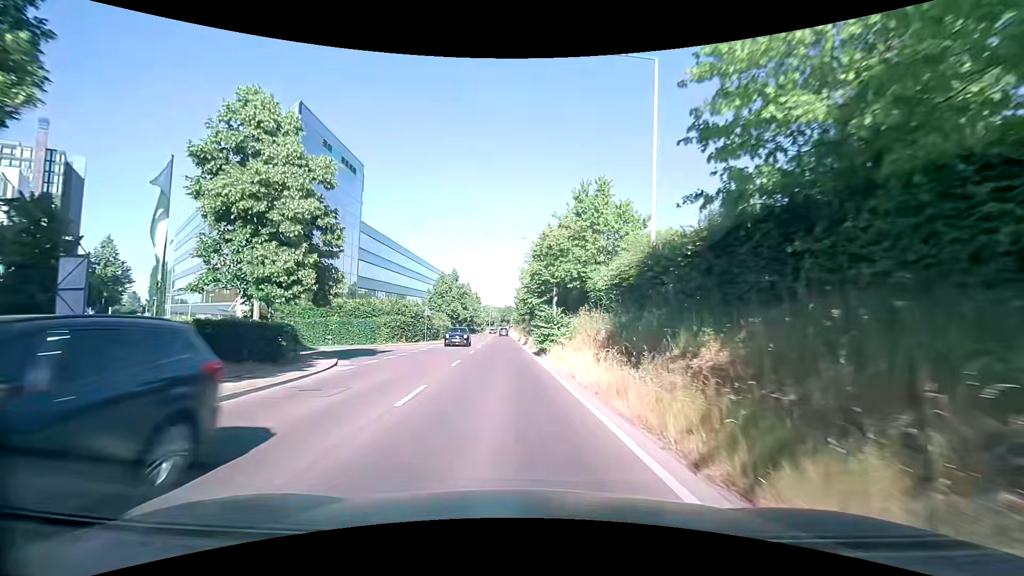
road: tertiary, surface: asphalt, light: Day
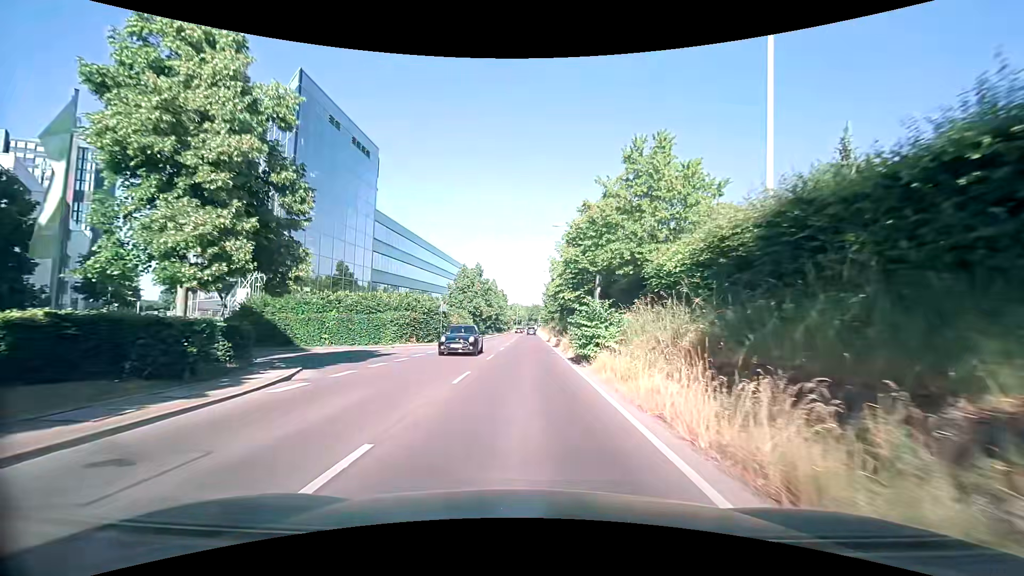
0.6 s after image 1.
(-0.2, +6.1) m; -3°
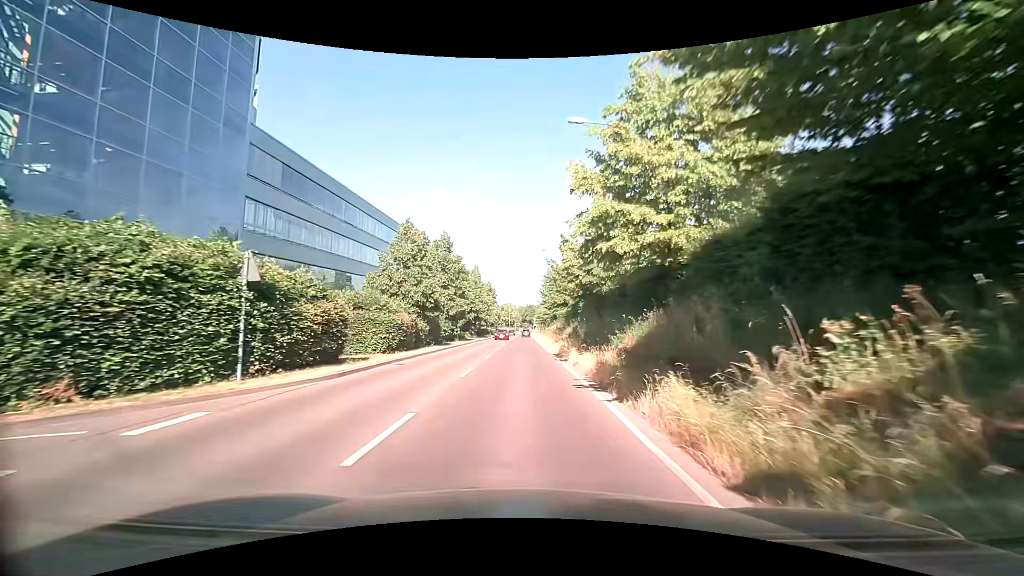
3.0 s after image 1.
(+0.2, +25.1) m; +1°
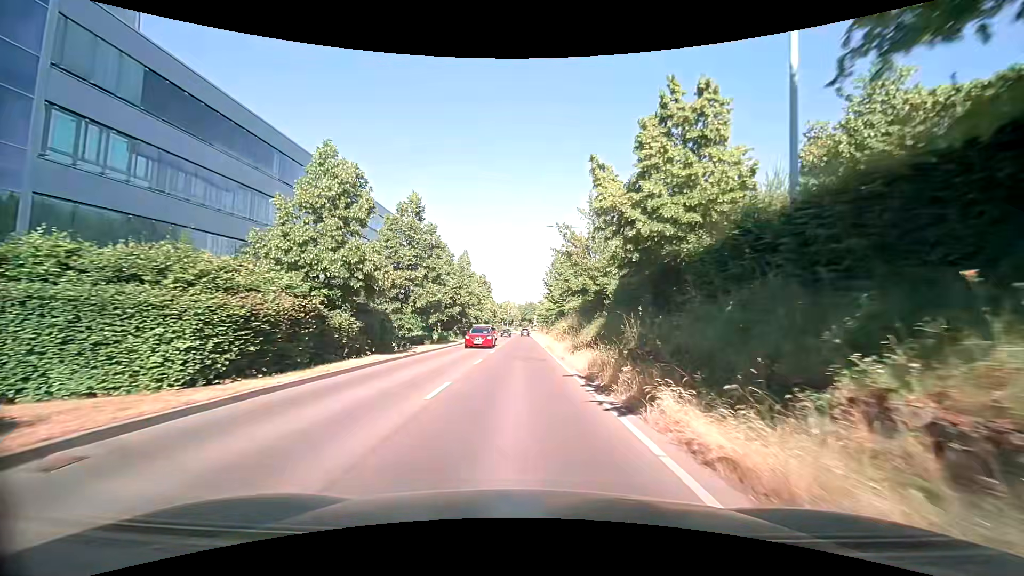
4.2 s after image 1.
(0.0, +13.8) m; 0°
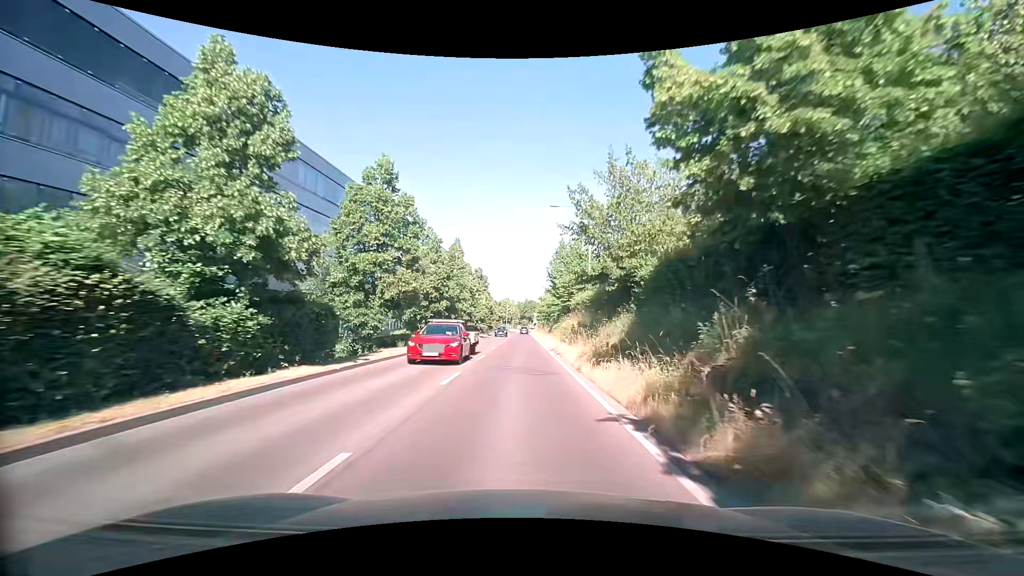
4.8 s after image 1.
(-0.1, +7.2) m; 0°
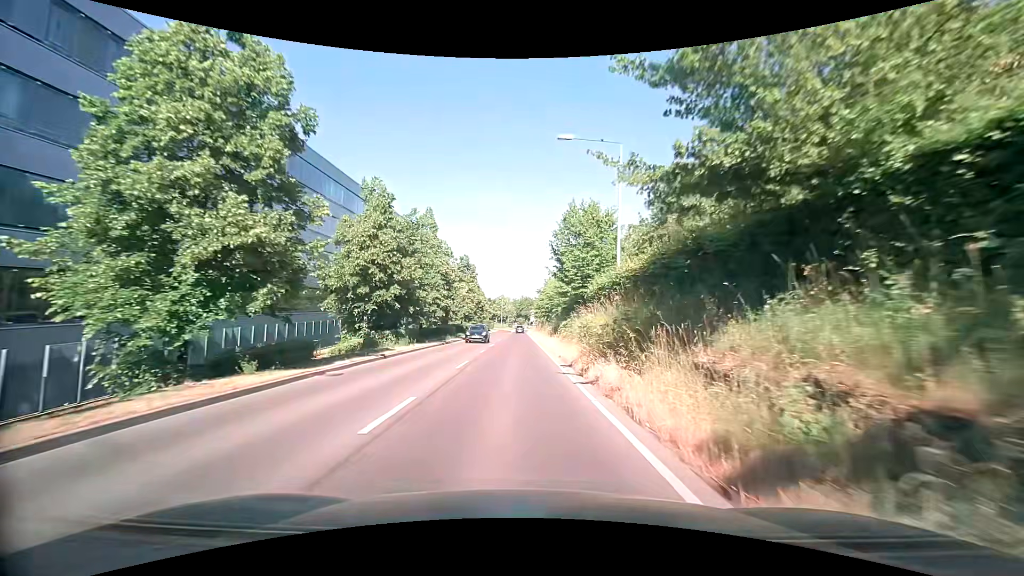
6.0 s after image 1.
(-0.1, +14.2) m; 0°
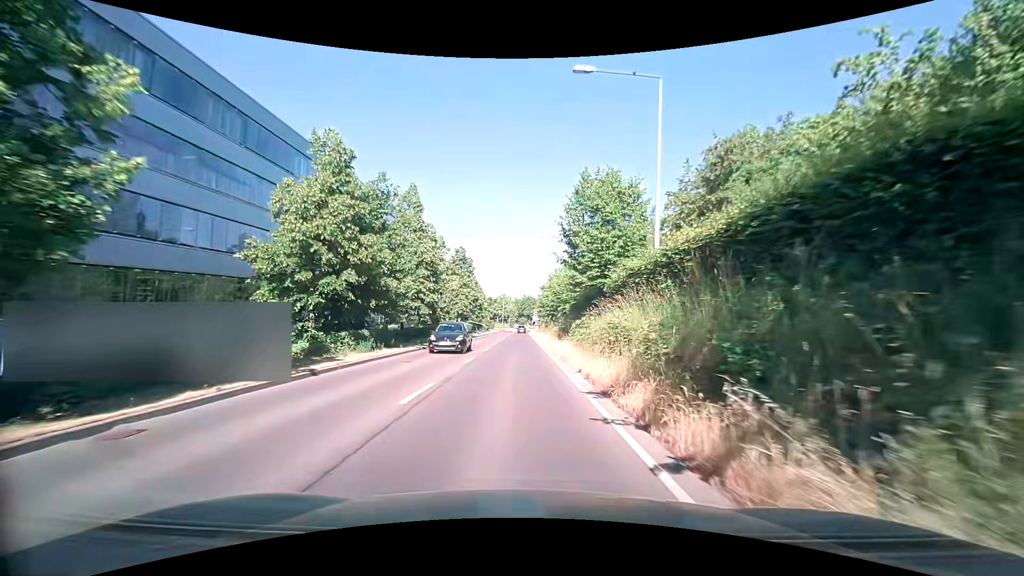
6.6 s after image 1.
(0.0, +7.1) m; -1°
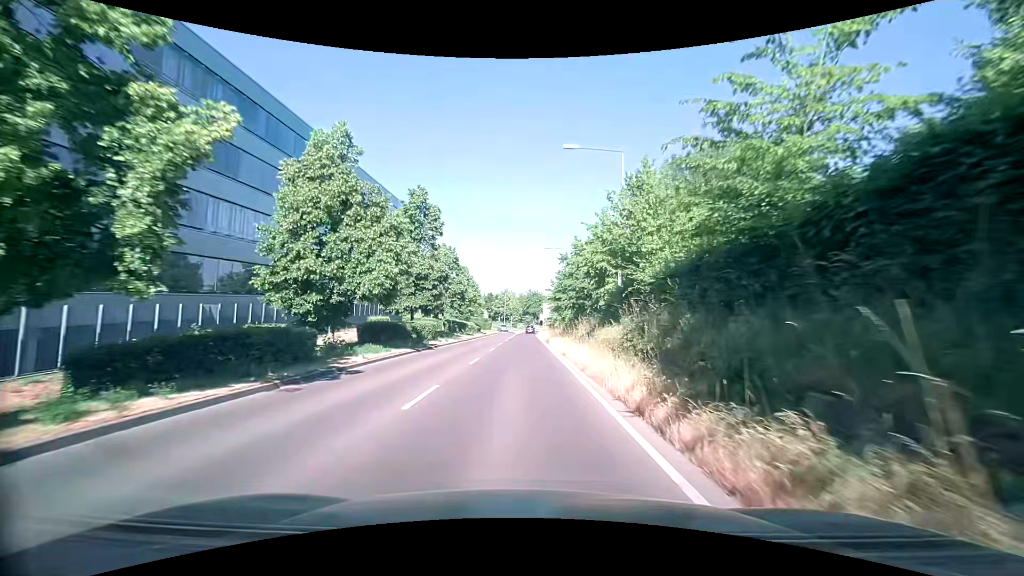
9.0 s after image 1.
(-0.1, +28.0) m; 0°
(0, +10) (0, +20) (0, +30) (0, +40) (0, +50) (0, +60) (0, +70) (+1, +80) (+1, +90) (+1, +100) m
